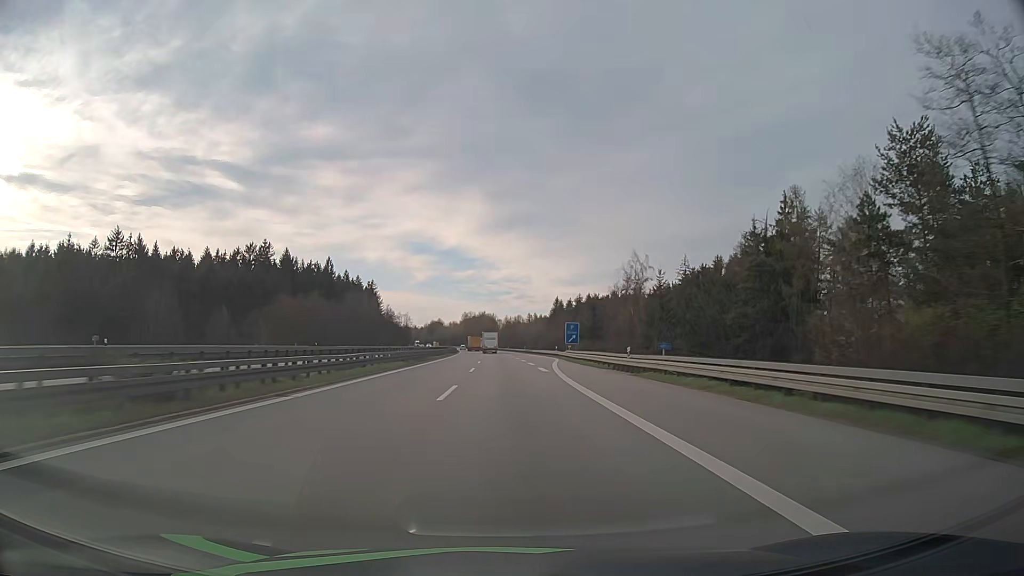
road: motorway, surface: asphalt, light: Day
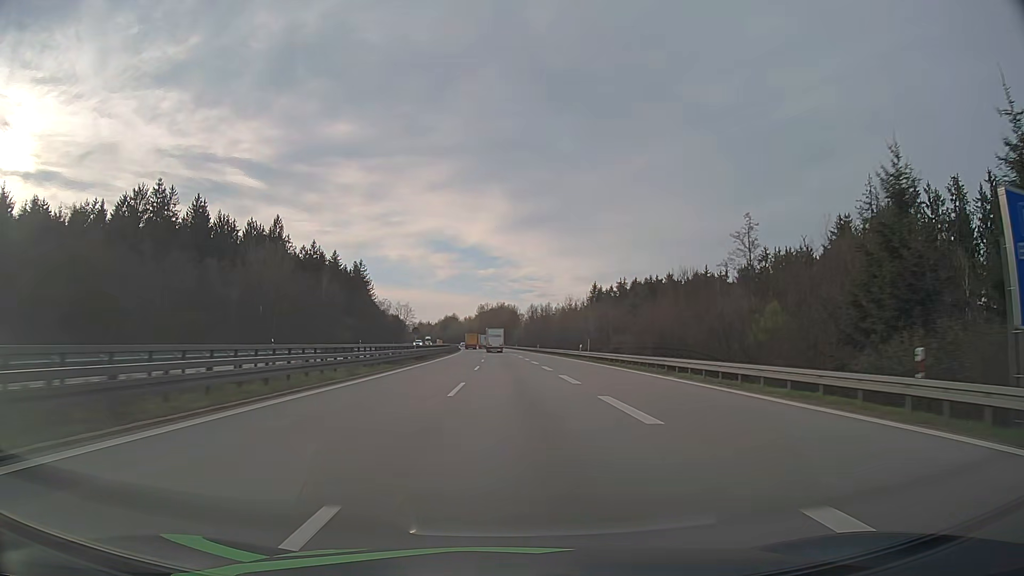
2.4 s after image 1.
(-1.2, +71.9) m; -2°
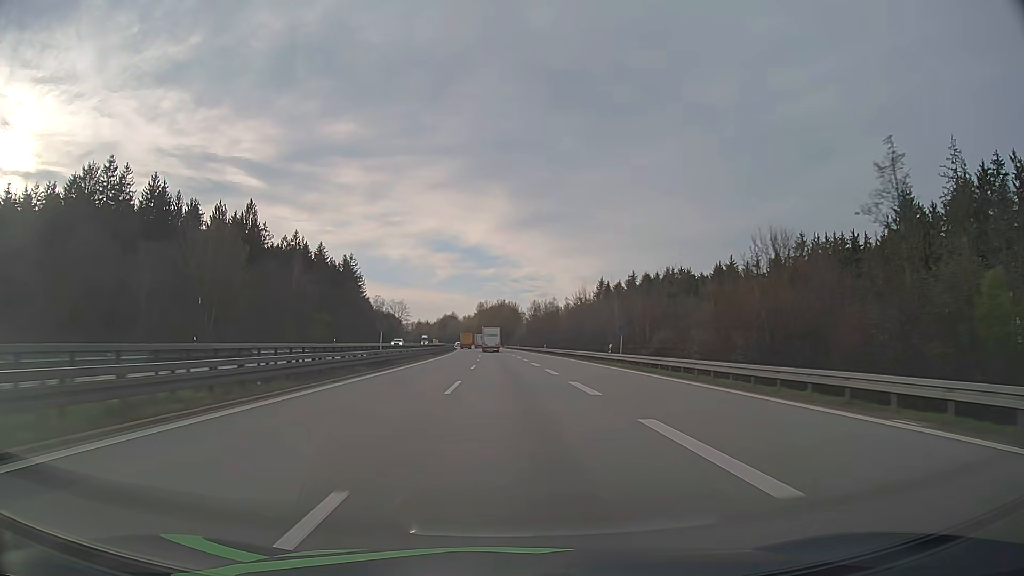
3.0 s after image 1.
(0.0, +17.7) m; 0°
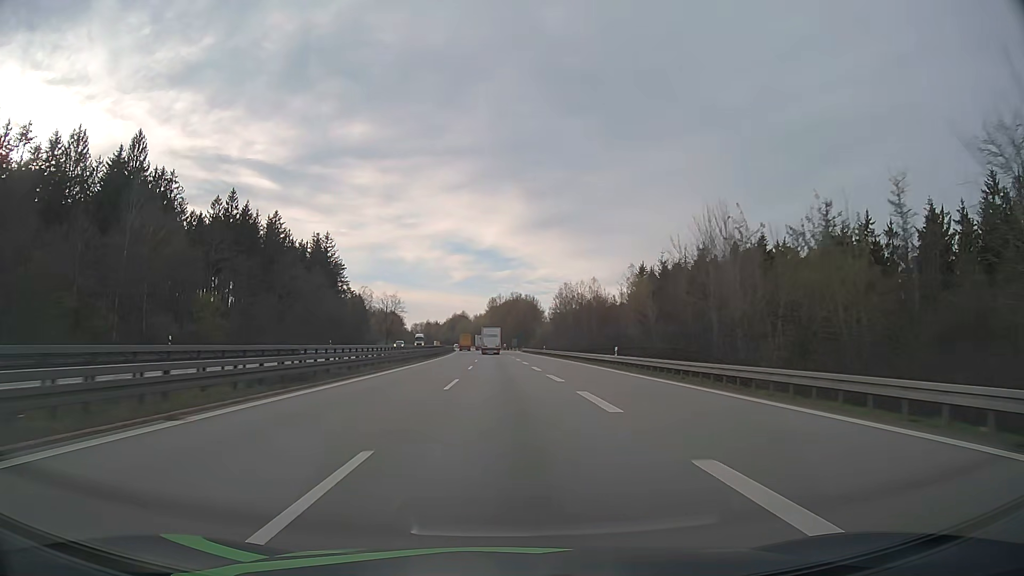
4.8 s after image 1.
(-0.5, +52.2) m; -1°
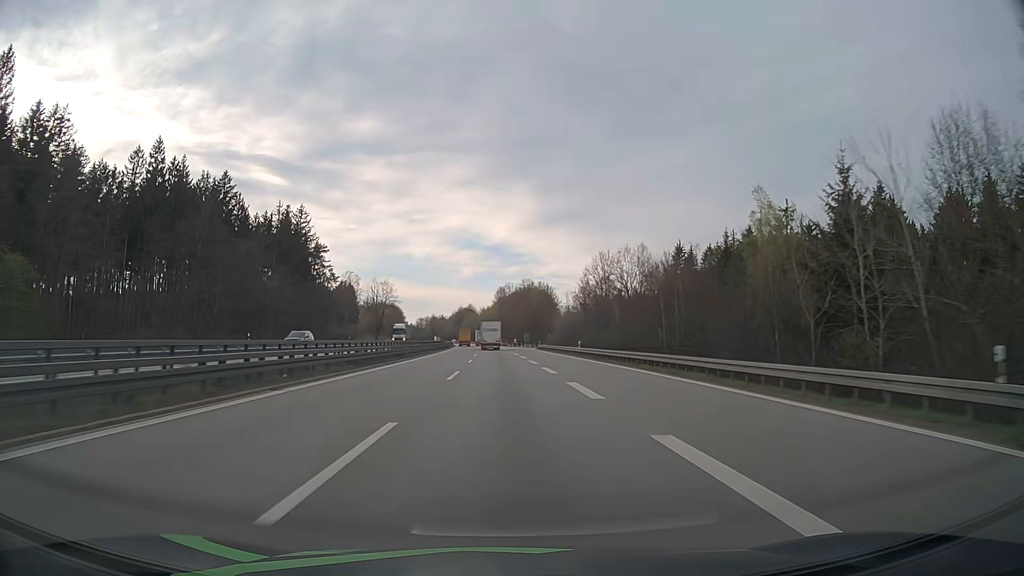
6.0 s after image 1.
(-0.3, +34.1) m; -1°
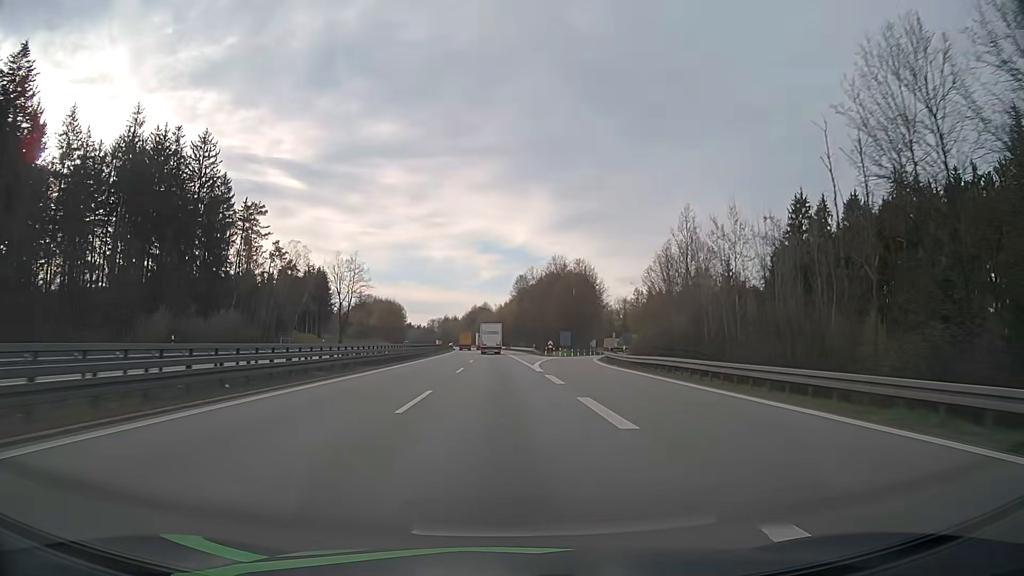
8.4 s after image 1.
(-0.8, +64.6) m; -2°
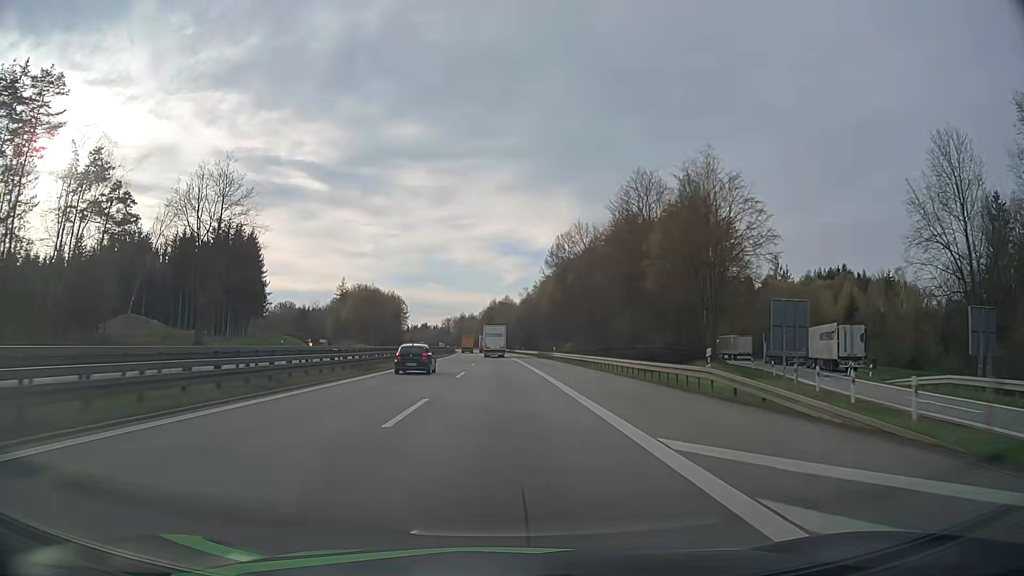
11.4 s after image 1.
(-1.4, +74.6) m; -2°
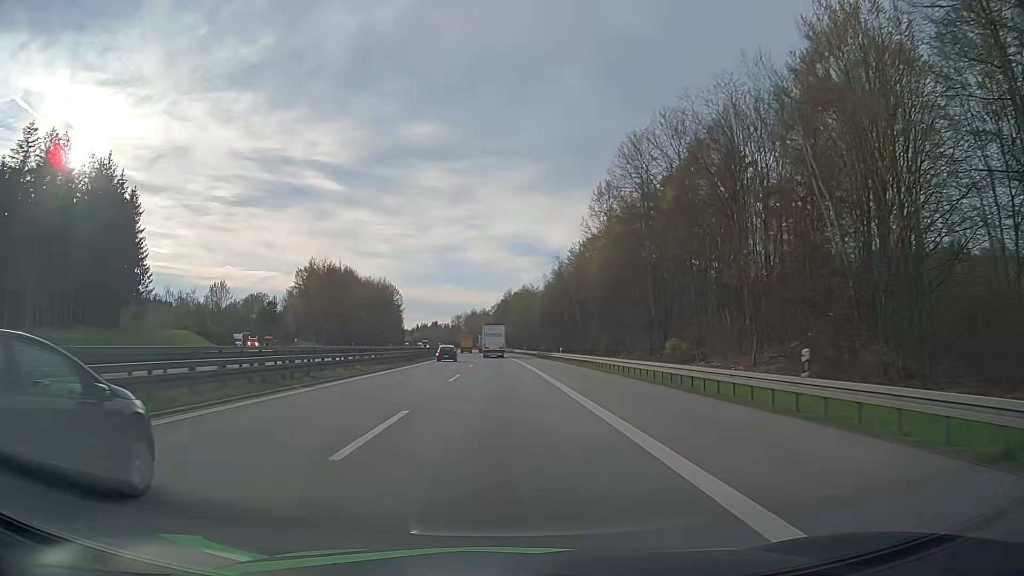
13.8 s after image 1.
(-0.4, +58.1) m; -1°
(0, +10) (0, +20) (0, +30) (0, +40) (-1, +50) (-1, +60) (-1, +70) (-1, +80) (-2, +90) (-2, +100) m
